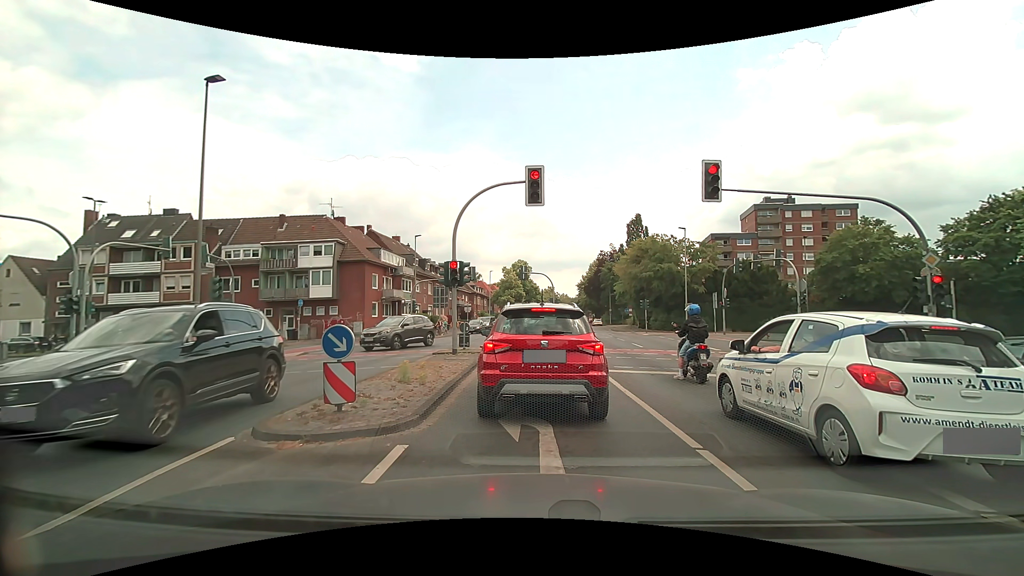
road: secondary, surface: asphalt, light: Day
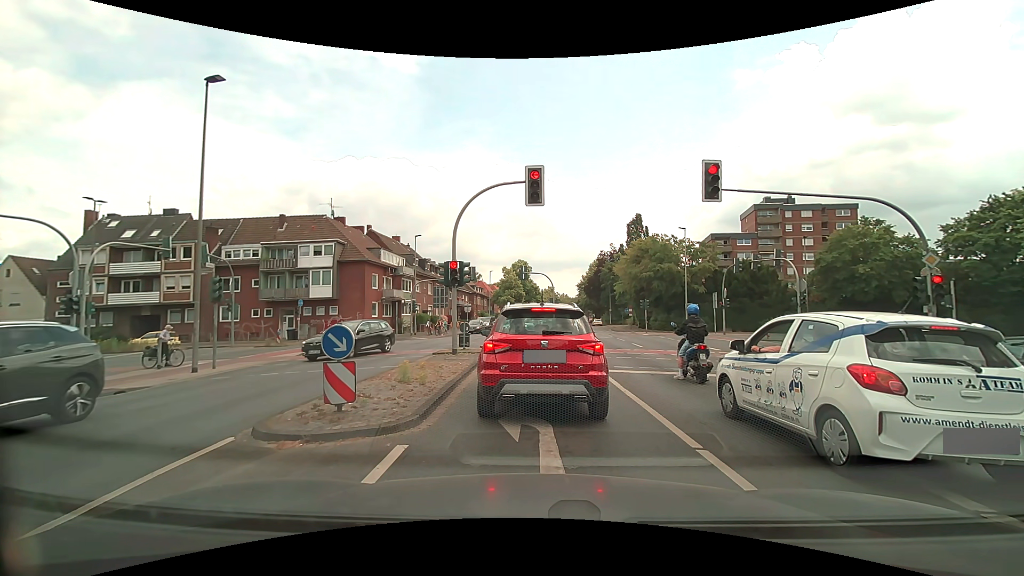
(0.0, 0.0) m; 0°
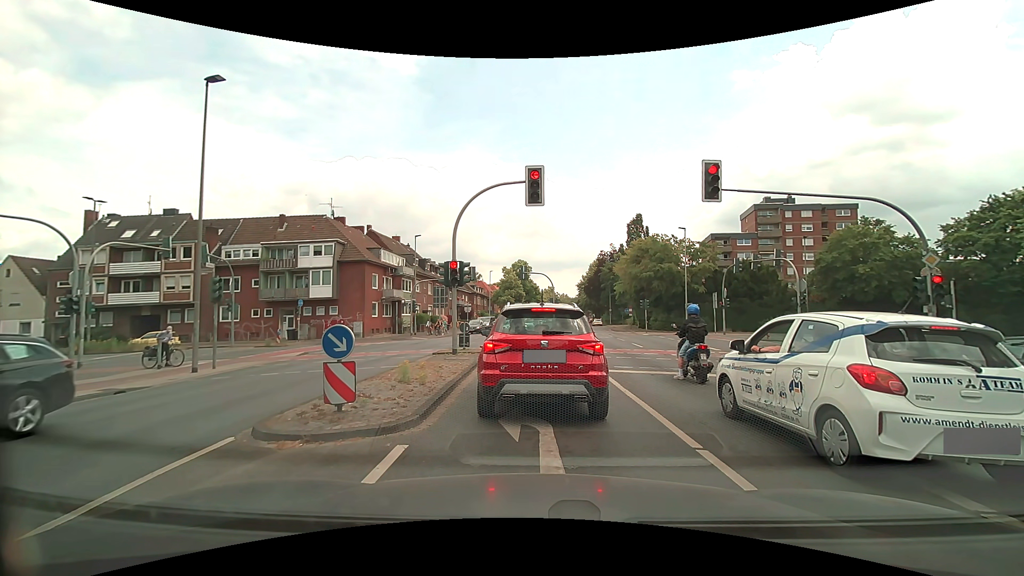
(0.0, 0.0) m; 0°
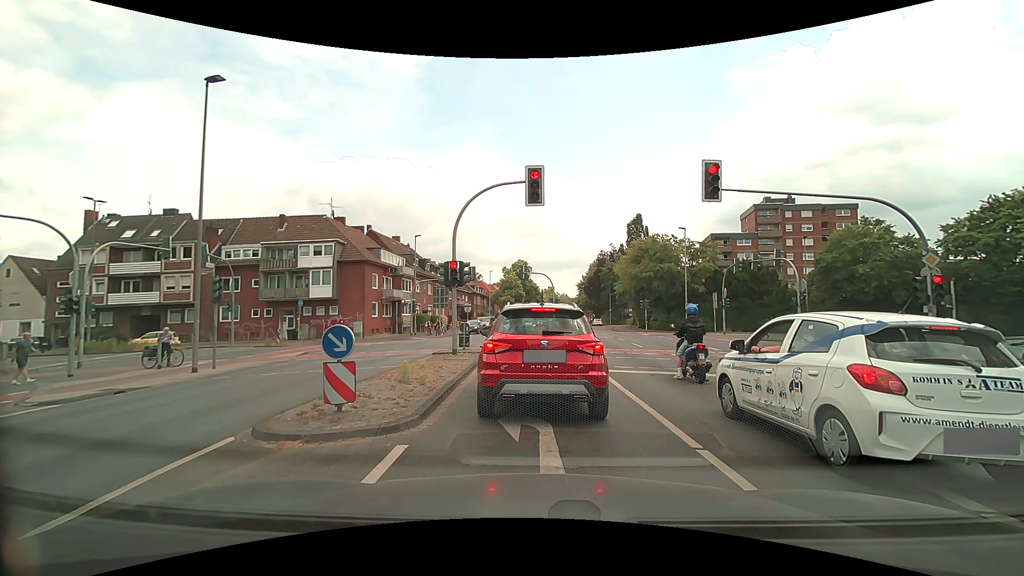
(0.0, 0.0) m; 0°
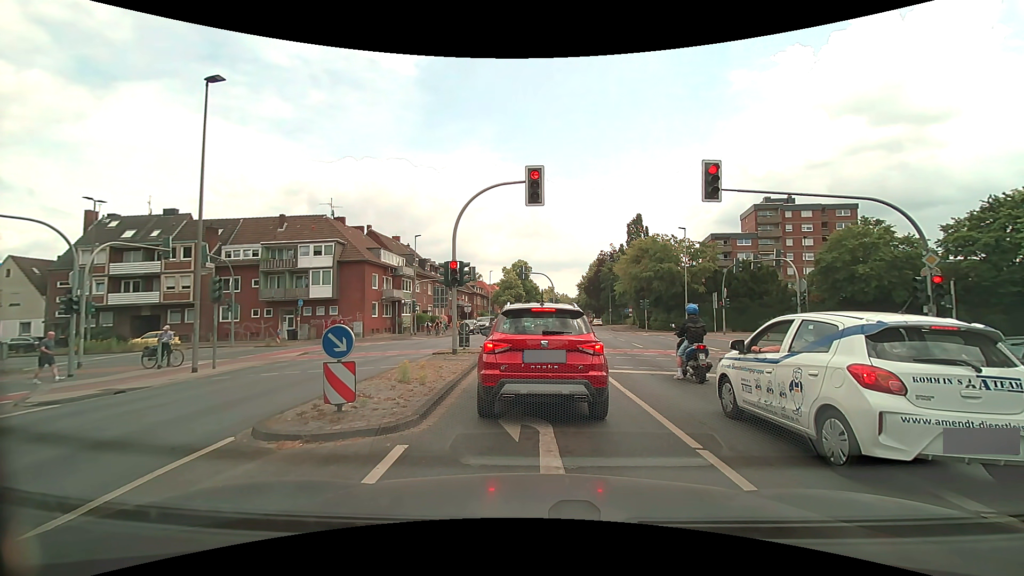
(0.0, 0.0) m; 0°
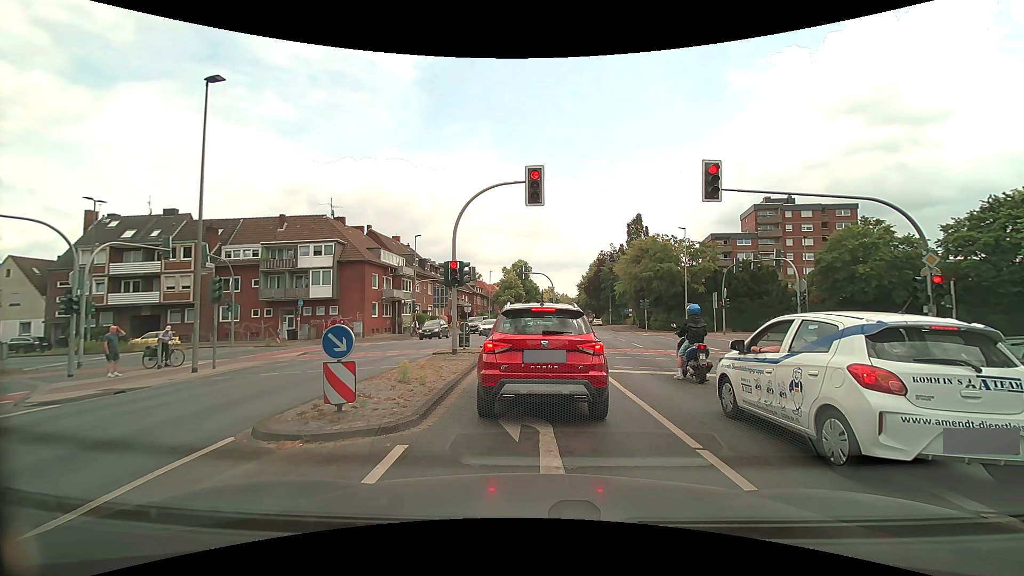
(0.0, 0.0) m; 0°
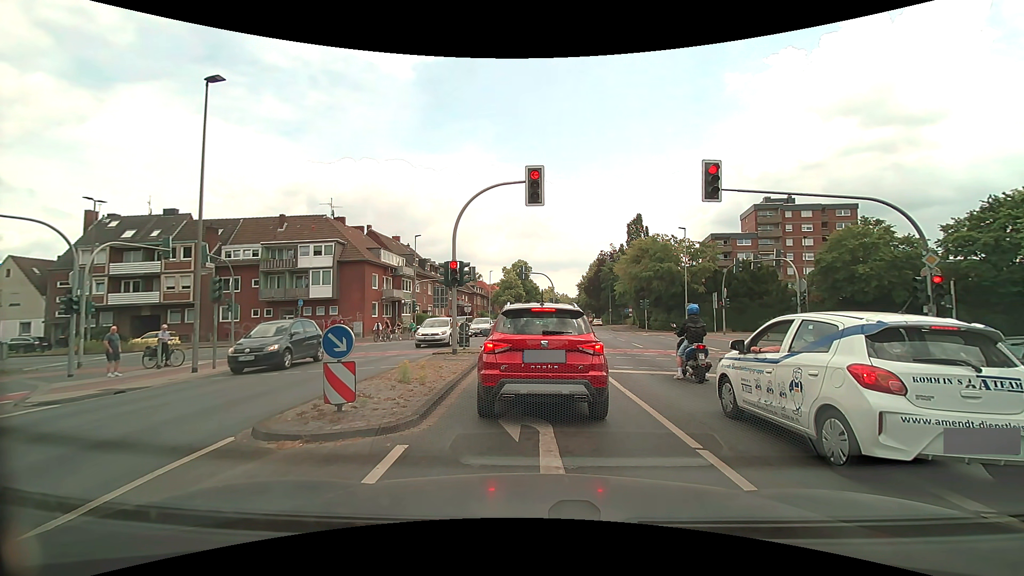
(0.0, 0.0) m; 0°
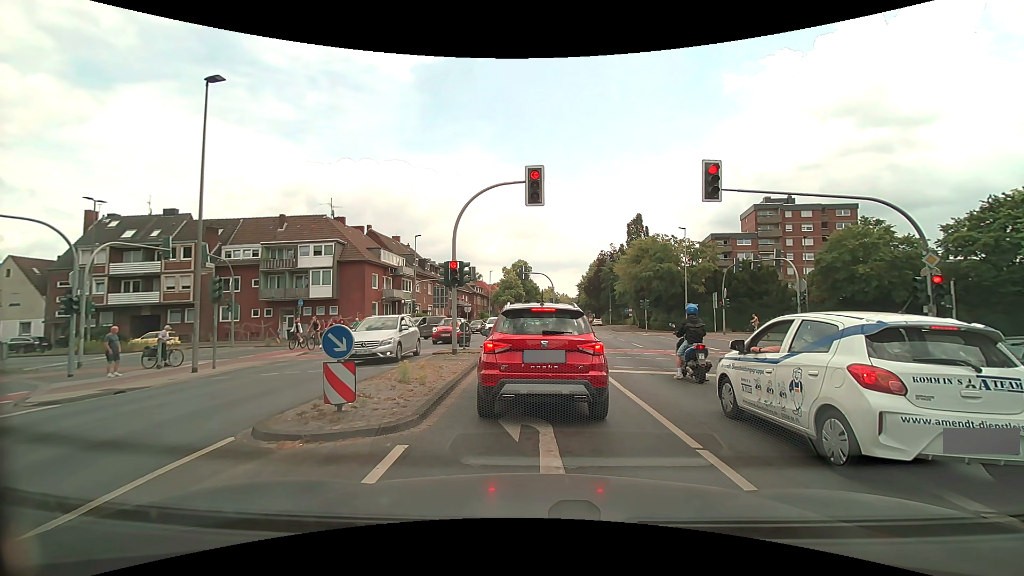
(0.0, 0.0) m; 0°
(0, +10) (0, +20) (-2, +30) (-9, +37) (-18, +40) (-28, +39) (-38, +39) (-48, +38) (-58, +37) (-68, +37) m
